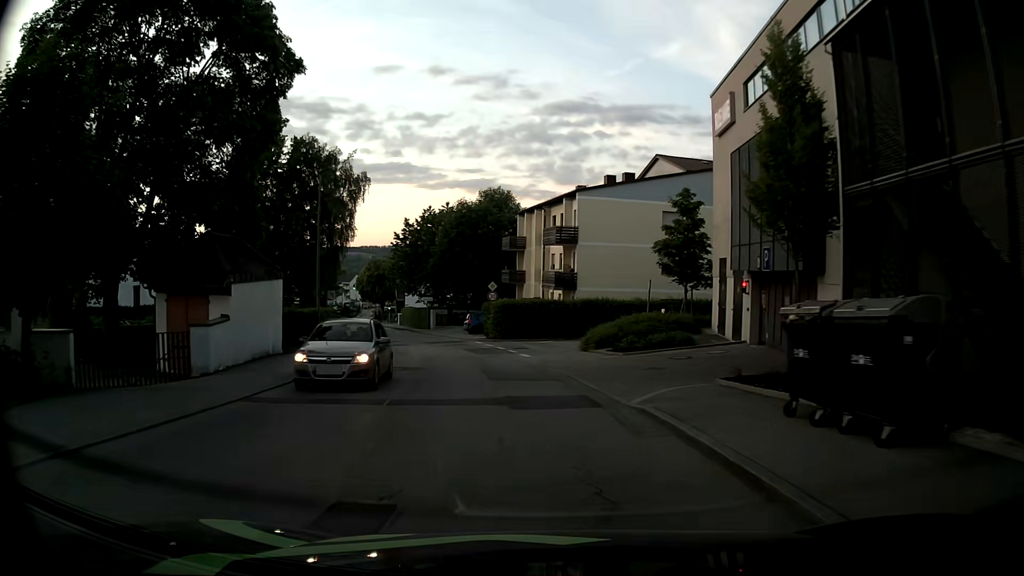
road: unclassified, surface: asphalt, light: Day
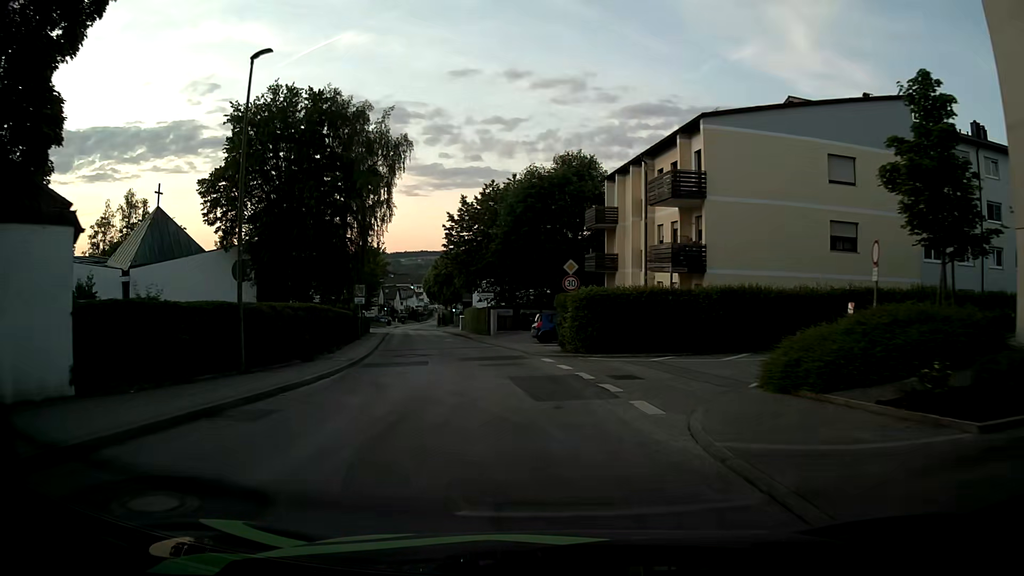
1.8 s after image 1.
(-0.7, +15.3) m; -6°
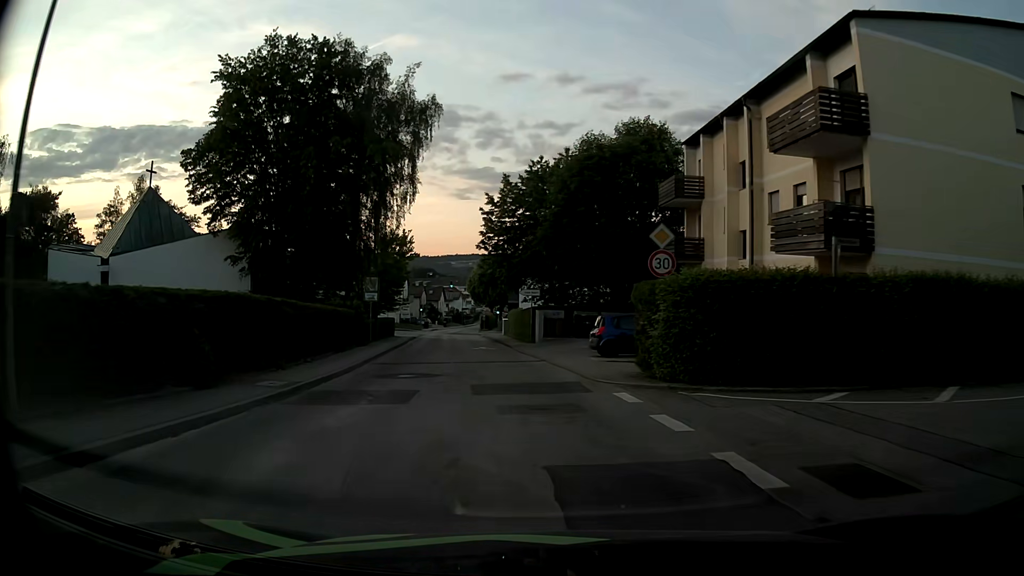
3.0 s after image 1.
(-0.4, +9.9) m; -5°
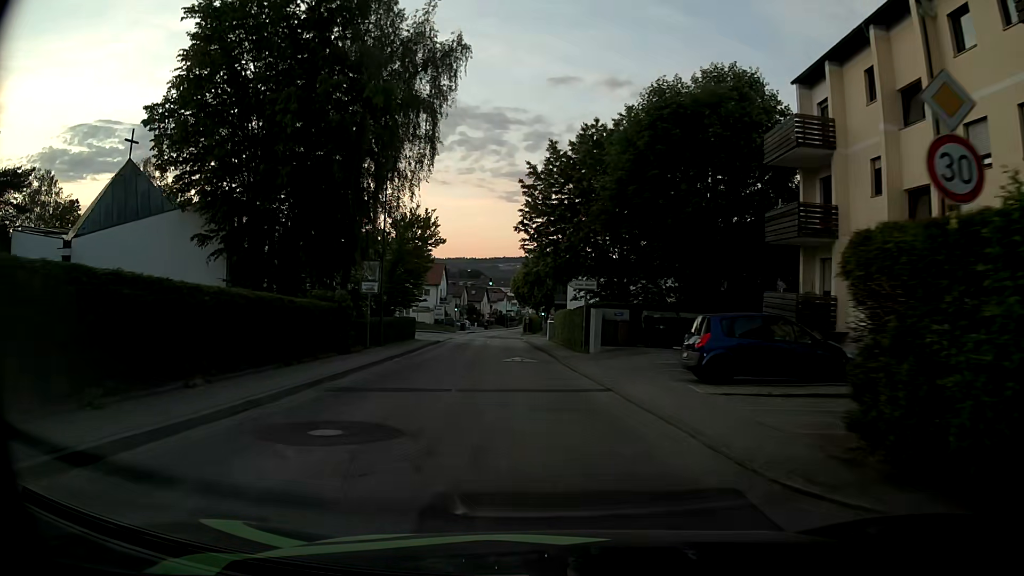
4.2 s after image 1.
(-0.3, +9.8) m; -4°
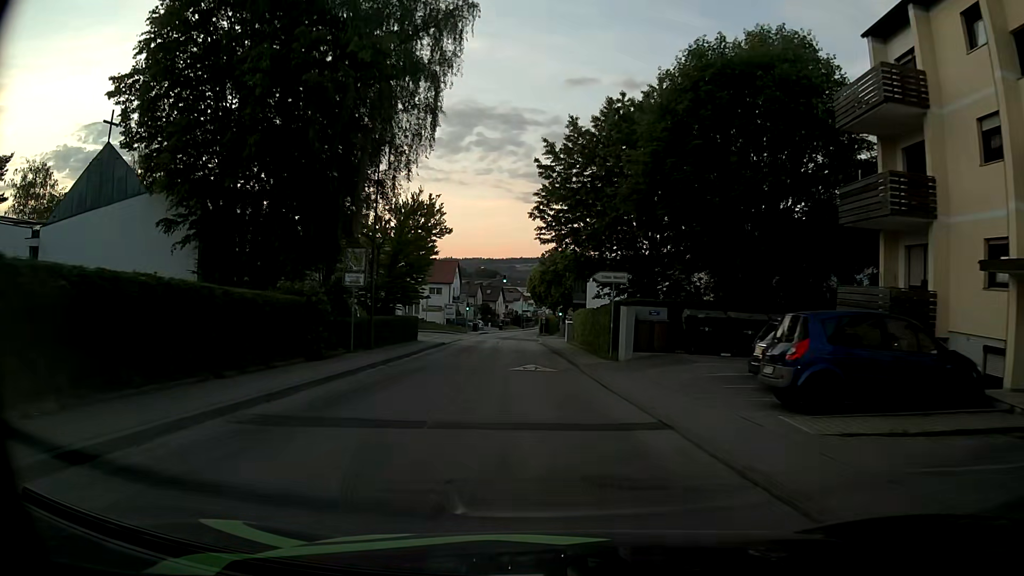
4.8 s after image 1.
(-0.1, +4.9) m; -1°
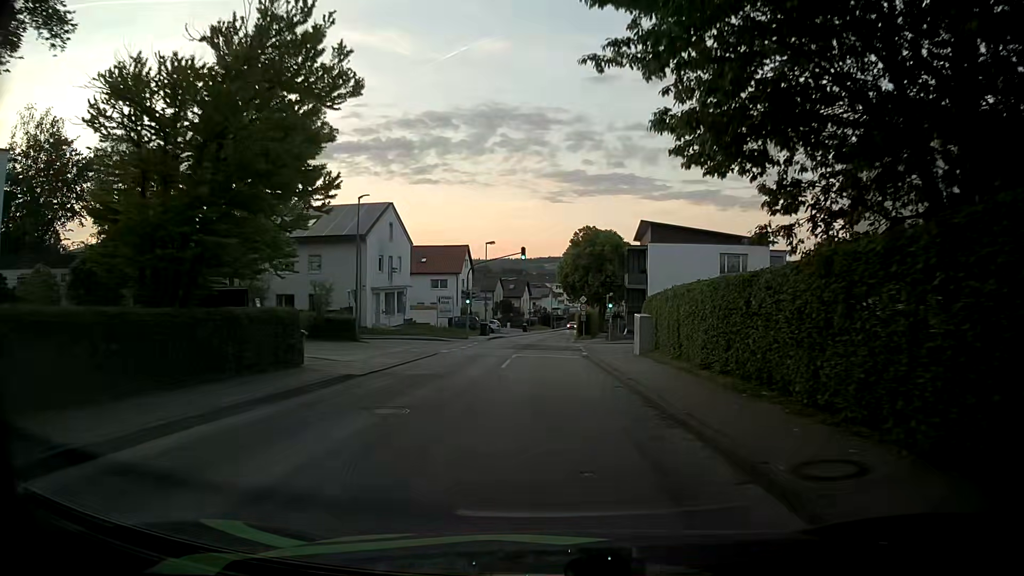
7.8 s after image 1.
(-1.0, +24.2) m; -4°
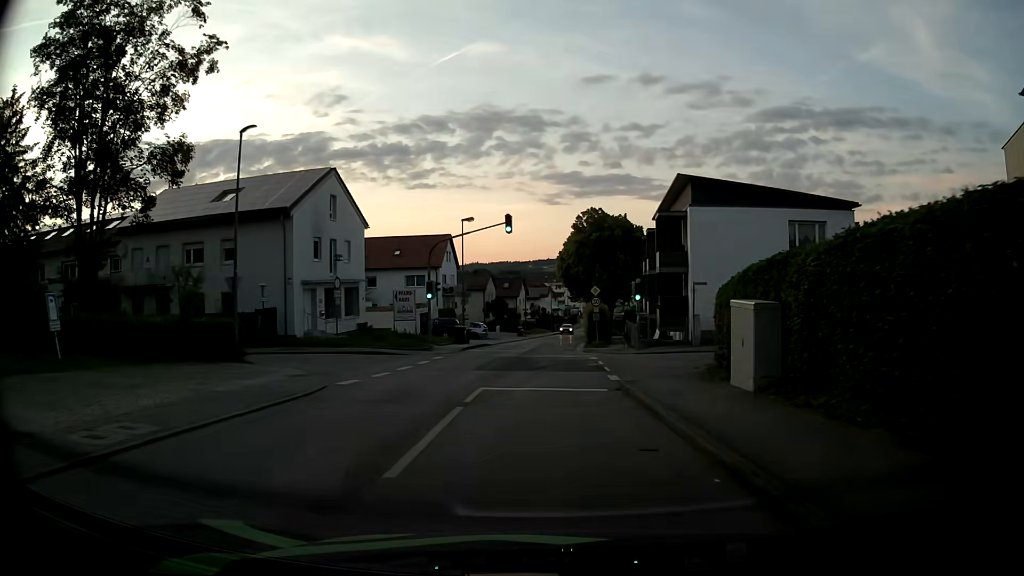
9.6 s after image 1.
(+0.3, +14.5) m; +1°
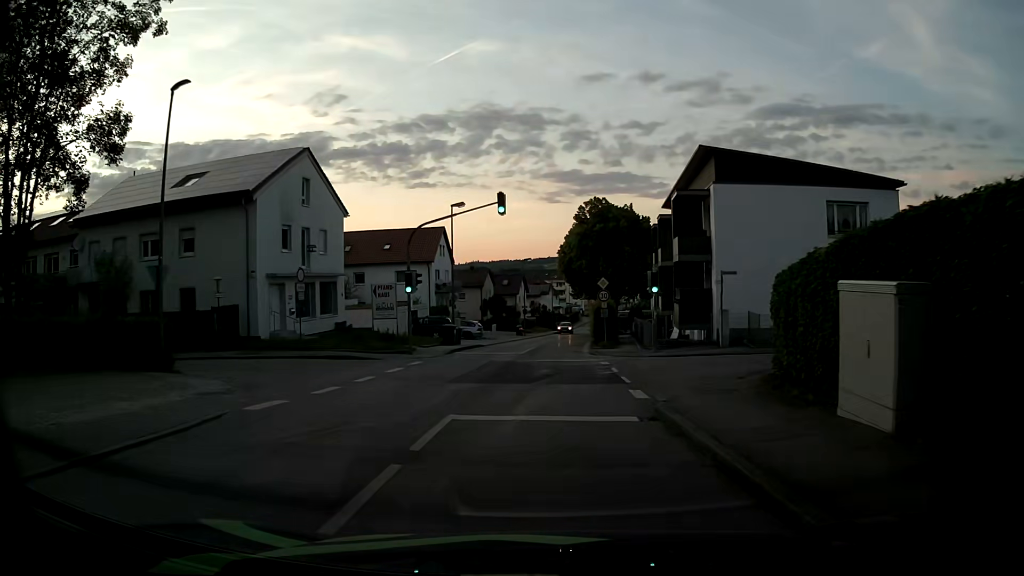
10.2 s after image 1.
(0.0, +4.8) m; -1°
(0, +10) (0, +20) (0, +30) (+1, +40) (+2, +50) (+2, +60) (+3, +70) (+4, +80) (+5, +90) (+6, +100) m
